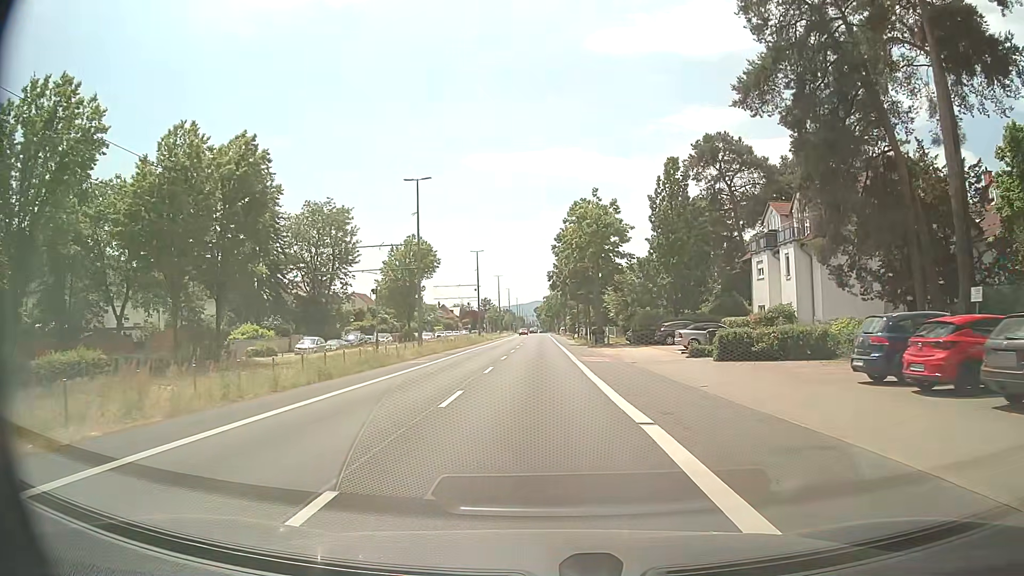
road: tertiary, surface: asphalt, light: Day
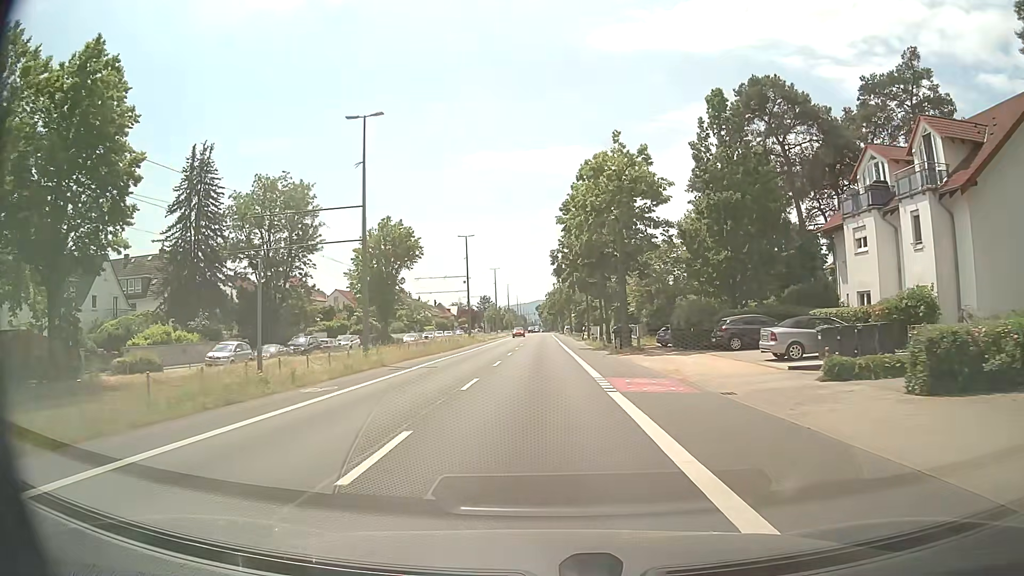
(+0.1, +14.7) m; 0°
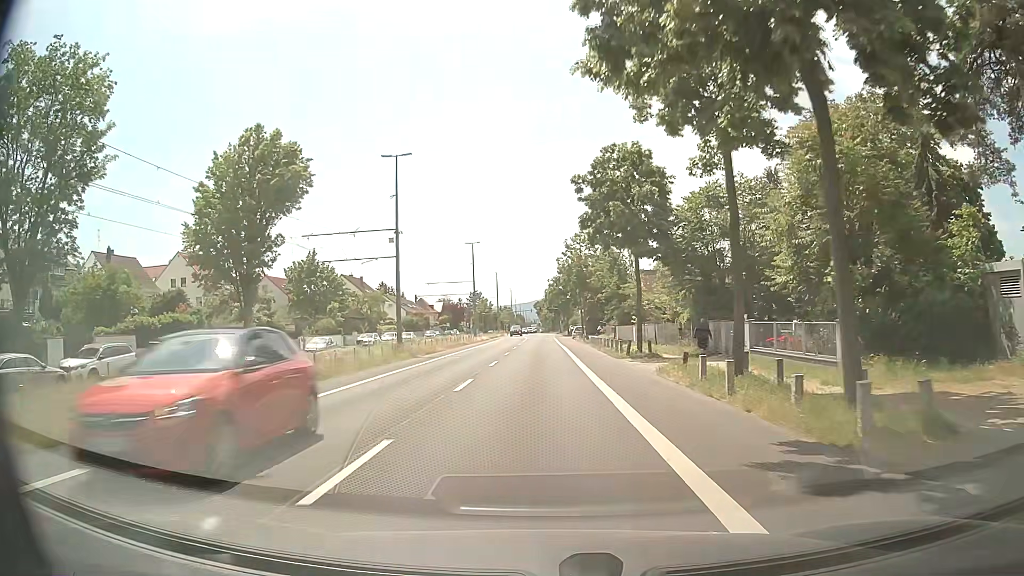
(+0.2, +36.7) m; 0°
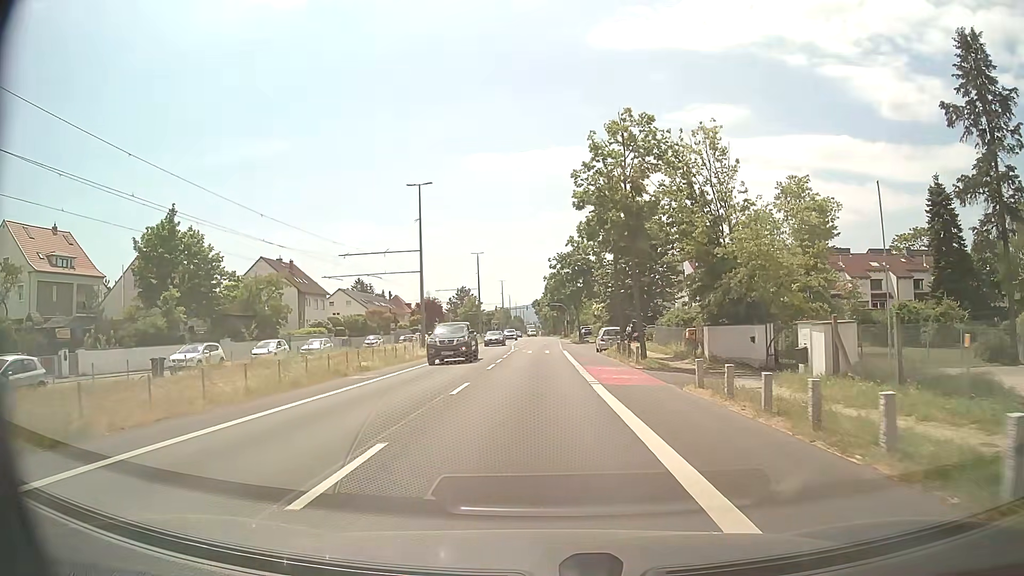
(+0.2, +36.3) m; 0°
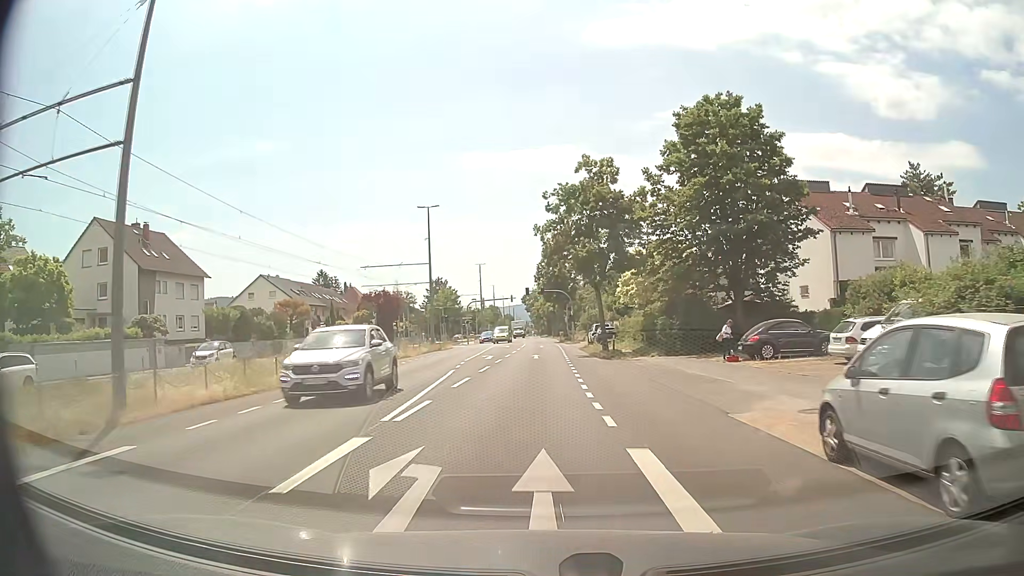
(+0.1, +35.5) m; +1°
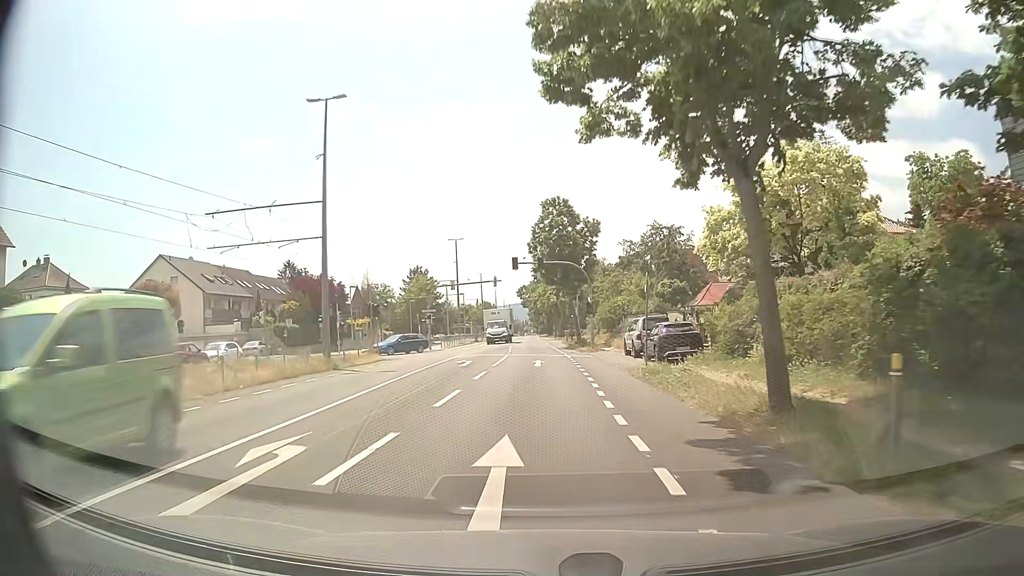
(-0.1, +28.4) m; 0°
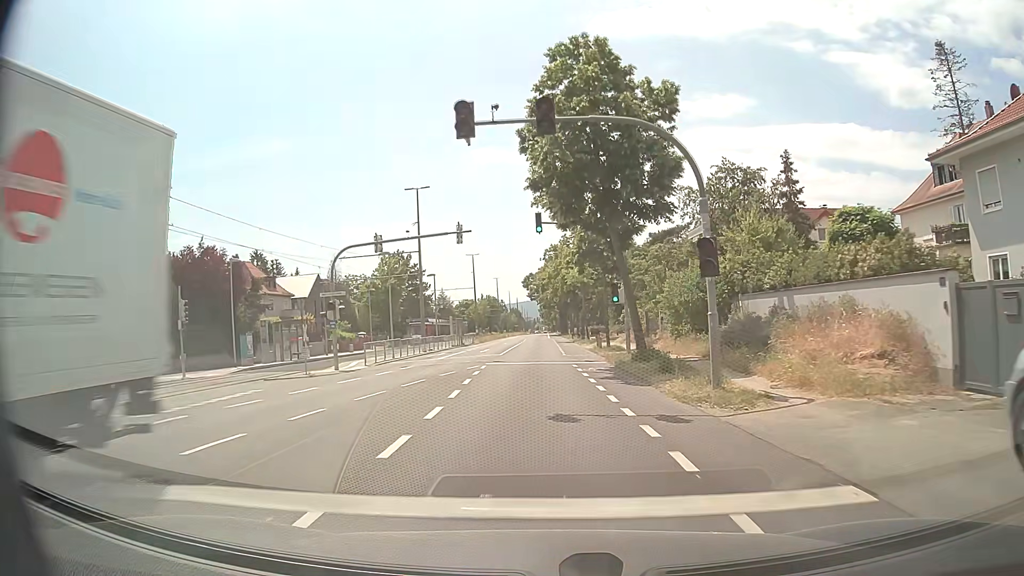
(-0.1, +28.8) m; -1°
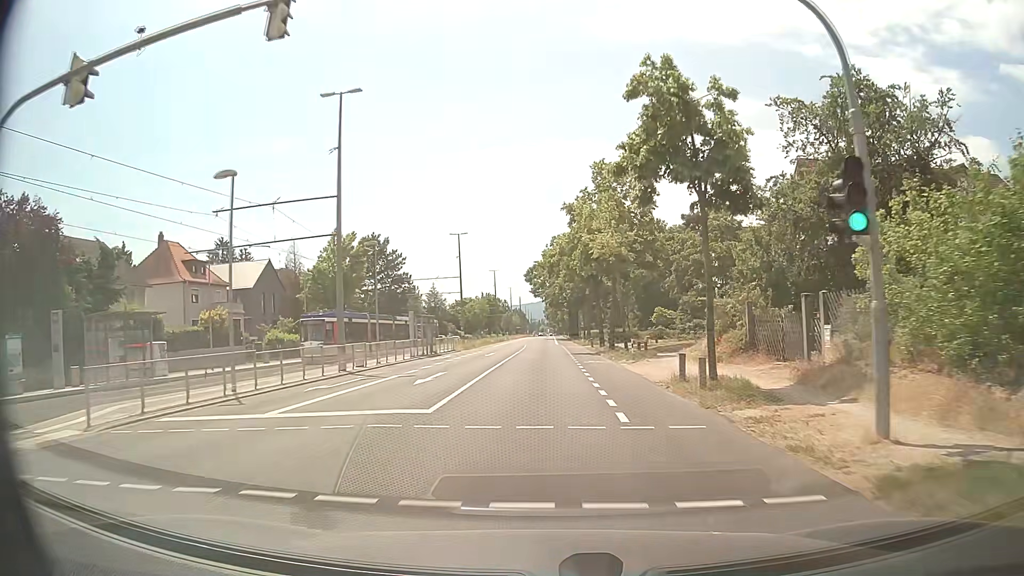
(-0.3, +21.7) m; -1°
(0, +10) (0, +20) (0, +30) (+1, +40) (+1, +50) (+1, +60) (+1, +70) (+1, +80) (+1, +90) (+1, +100) m
